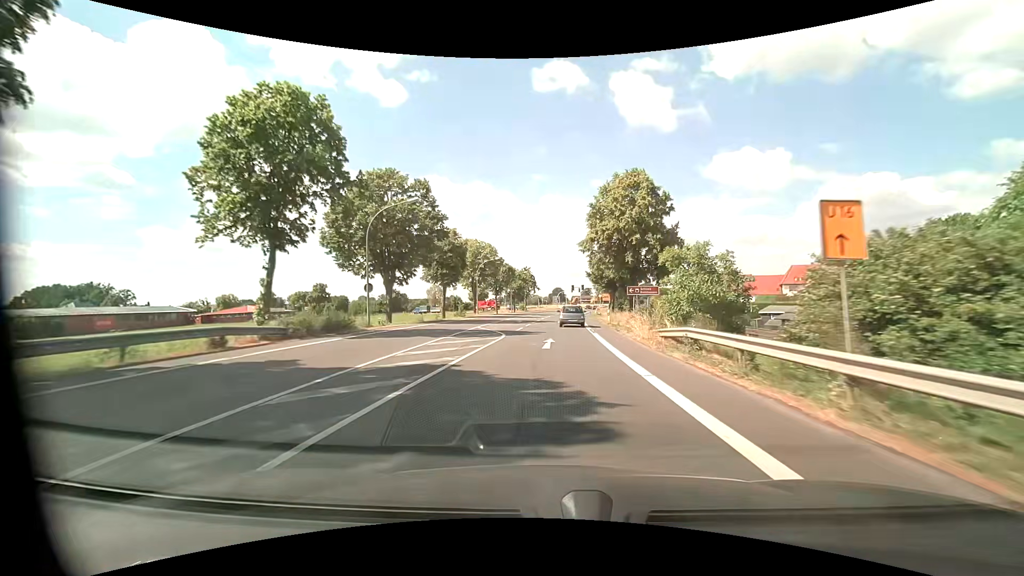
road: primary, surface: asphalt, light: Day
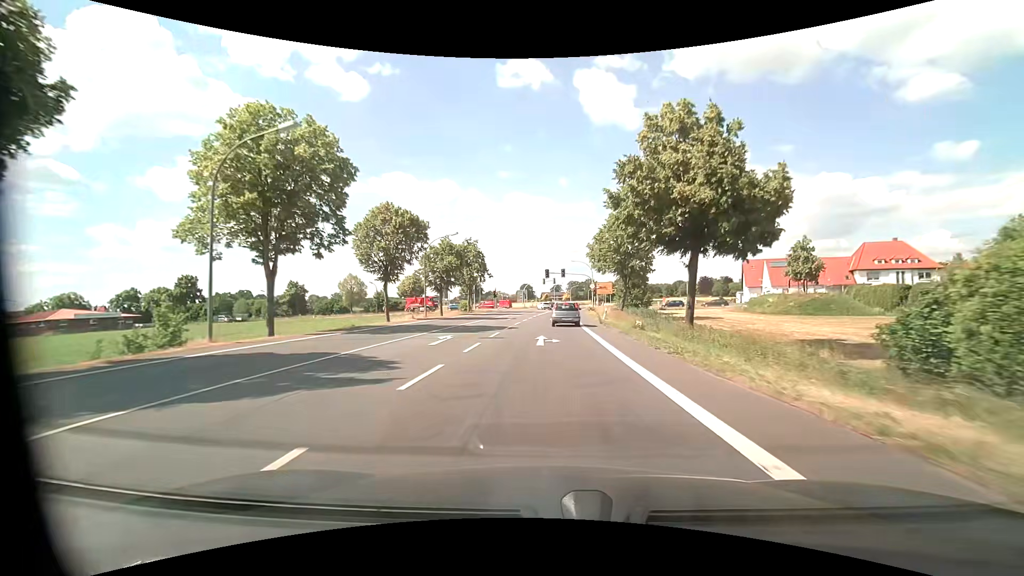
(+1.7, +50.0) m; +4°
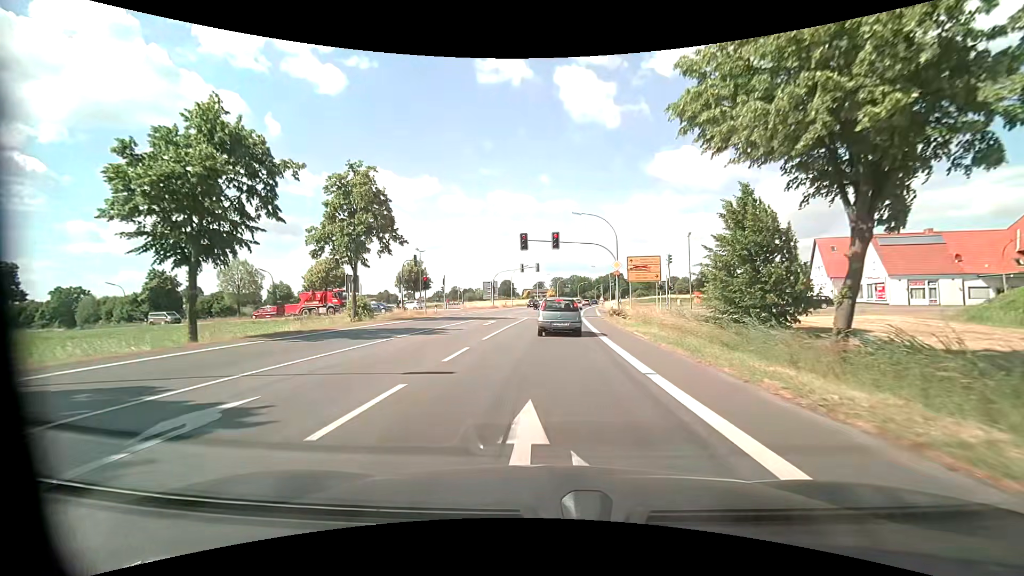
(+0.6, +38.2) m; +2°
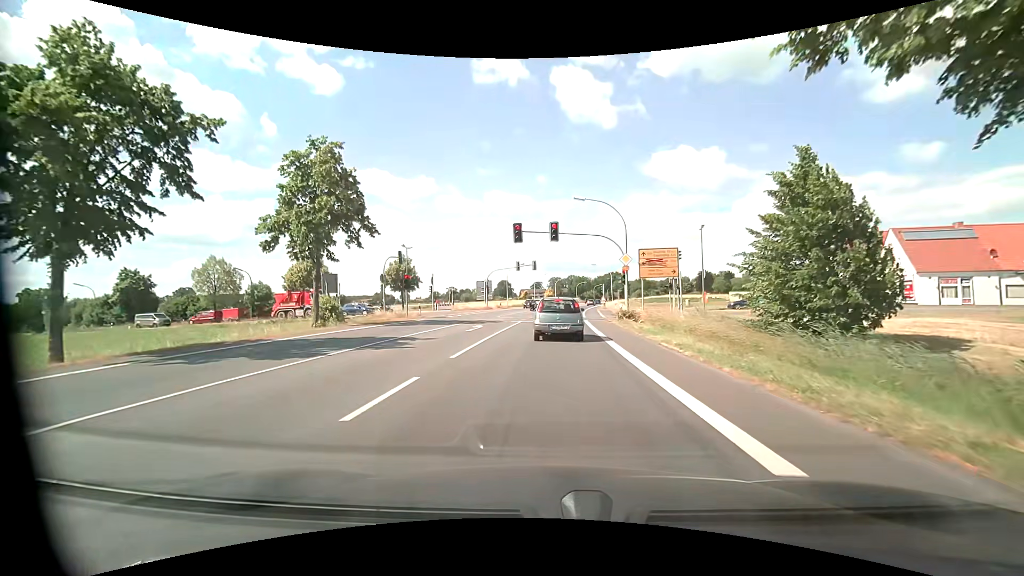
(0.0, +5.0) m; 0°
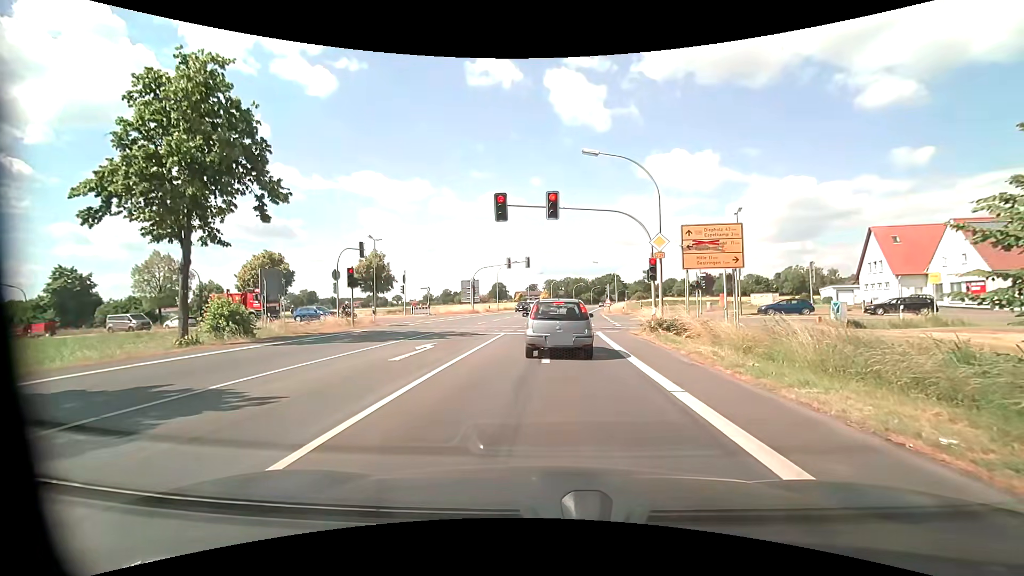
(0.0, +9.7) m; +1°
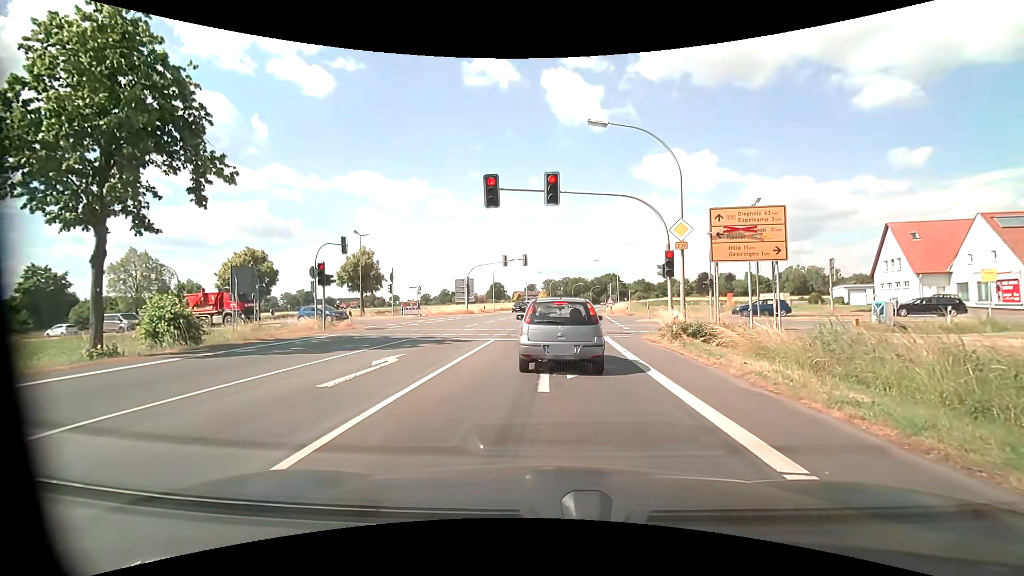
(0.0, +3.3) m; 0°
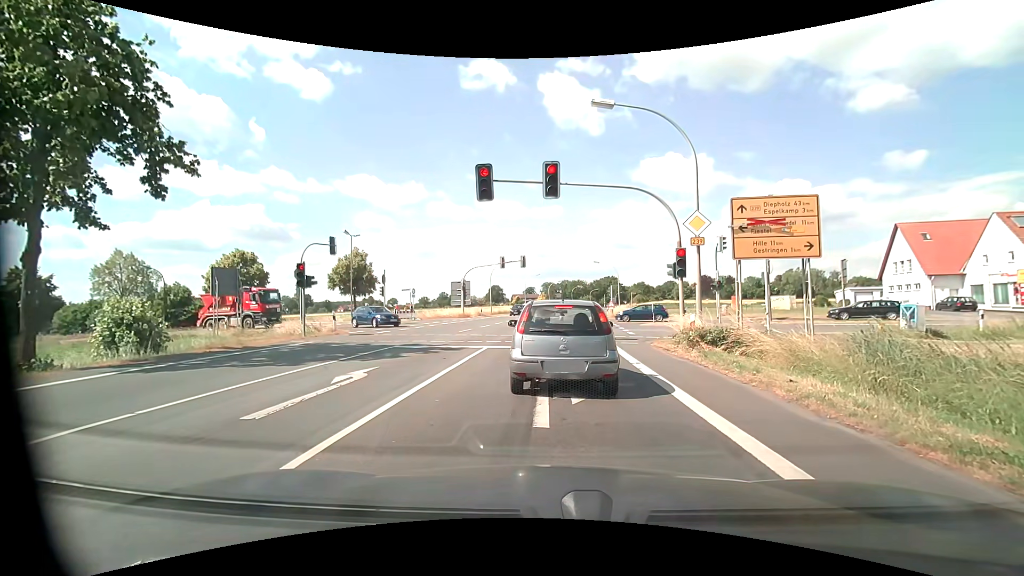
(-0.1, +1.8) m; -2°
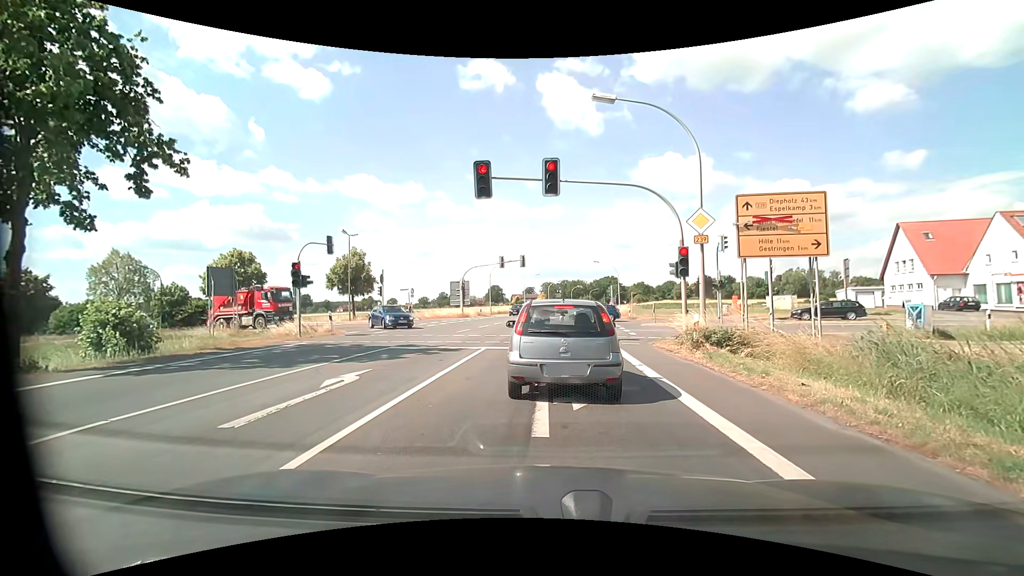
(0.0, +0.4) m; 0°
(0, +10) (+1, +20) (+2, +30) (+2, +40) (+3, +50) (+5, +60) (+6, +70) (+7, +80) (+9, +89) (+10, +99) m
